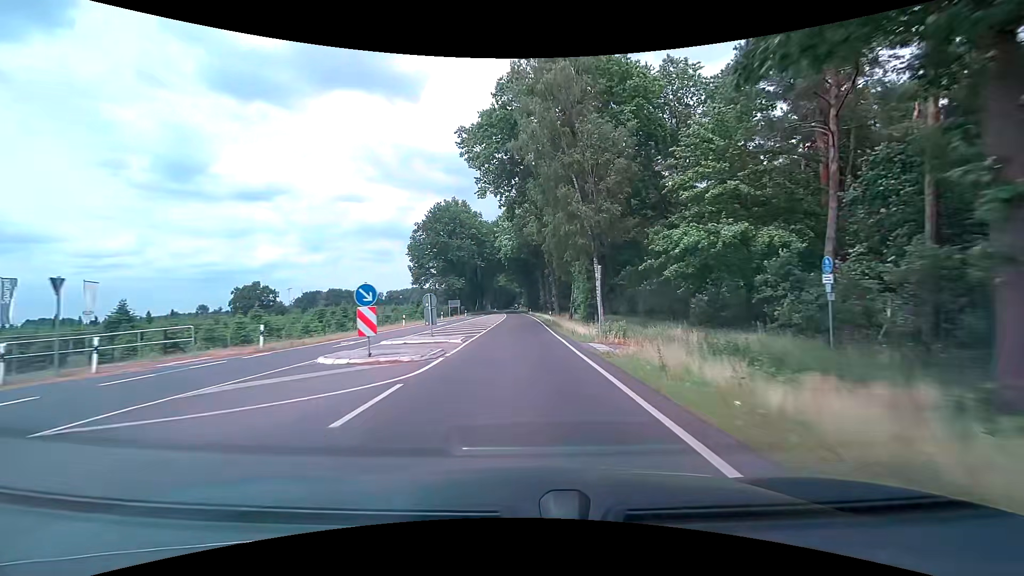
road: primary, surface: asphalt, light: Day
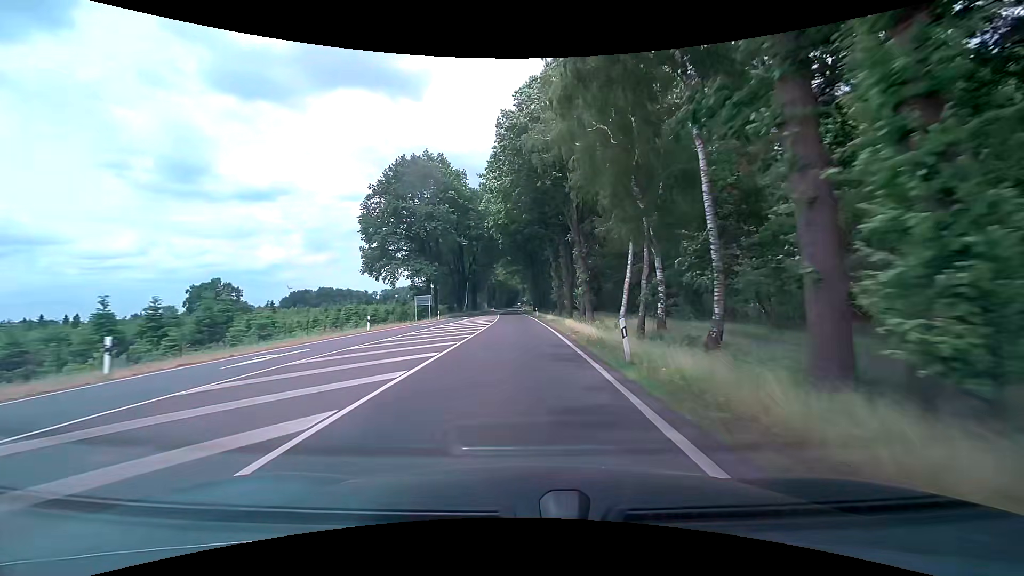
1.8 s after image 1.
(-0.1, +32.4) m; -1°
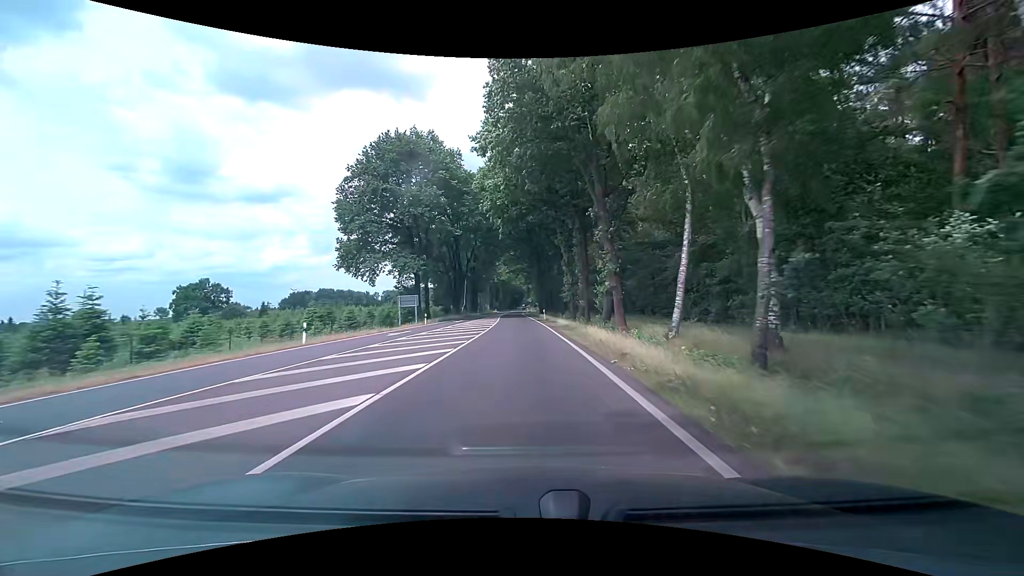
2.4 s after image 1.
(0.0, +10.8) m; +1°
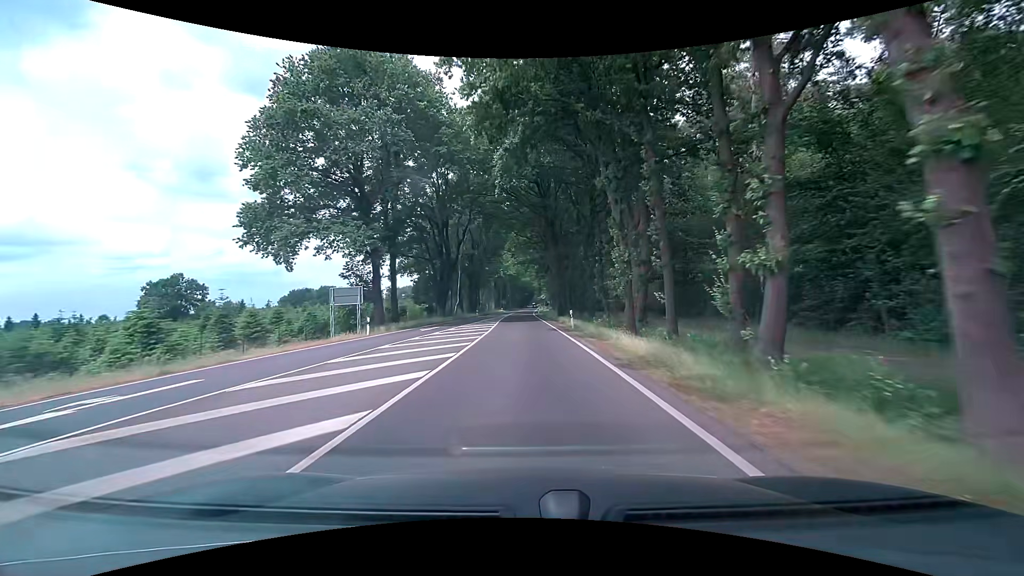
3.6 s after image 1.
(-0.5, +21.5) m; -2°
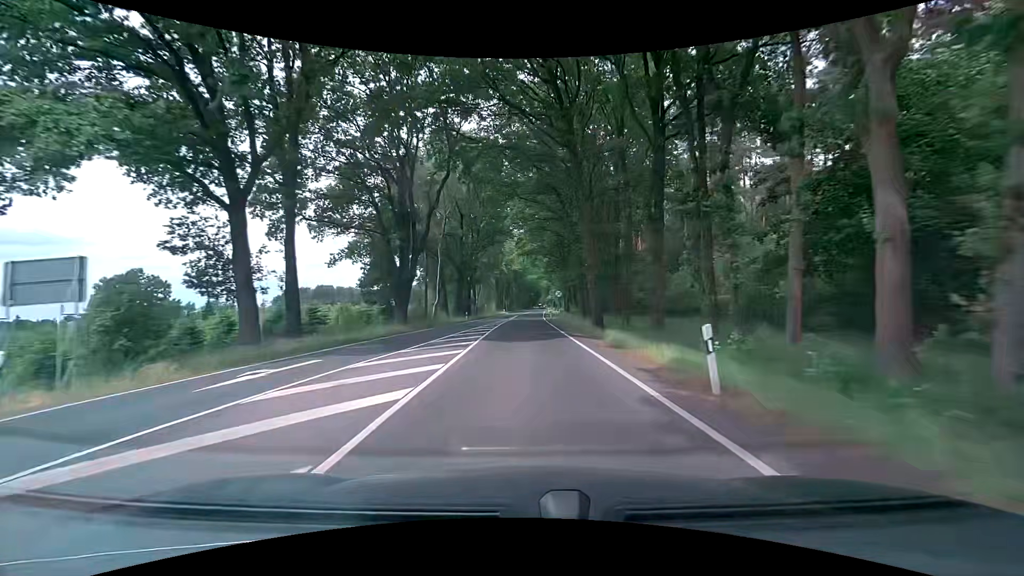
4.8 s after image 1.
(-0.2, +21.5) m; -1°
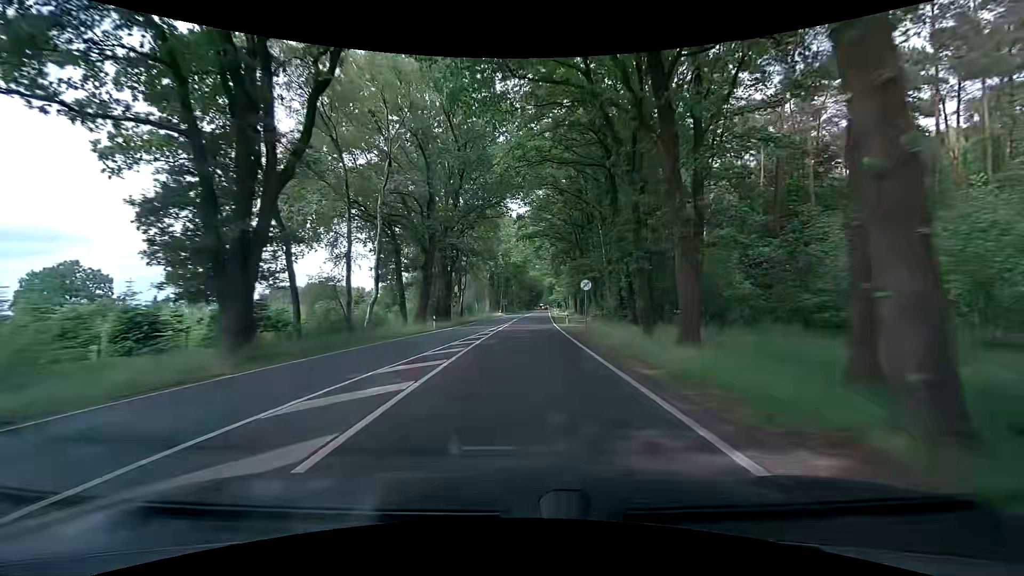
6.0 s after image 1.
(0.0, +21.5) m; 0°
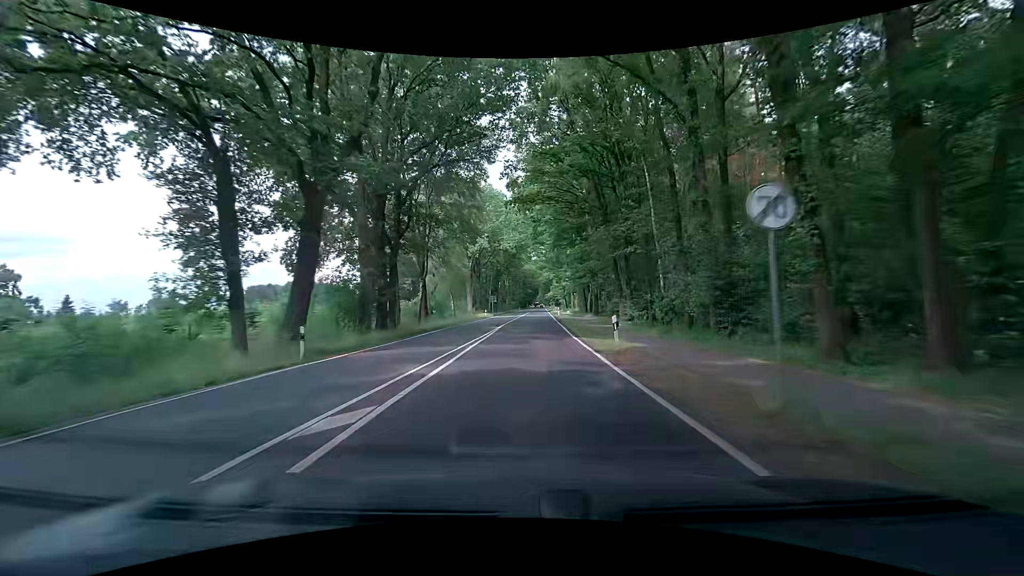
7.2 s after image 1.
(0.0, +21.5) m; 0°
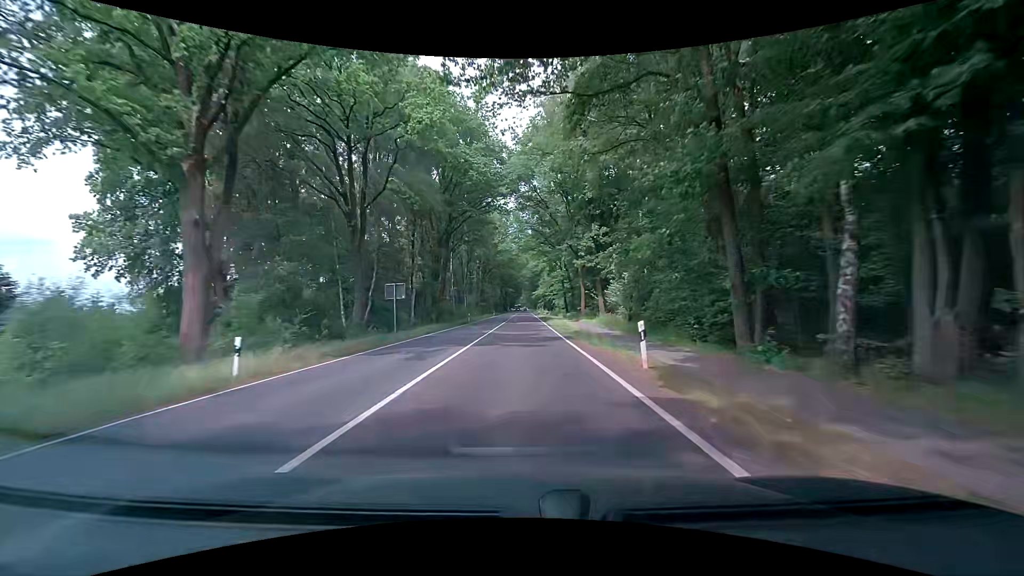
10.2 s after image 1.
(+1.0, +55.1) m; +2°
(0, +10) (0, +20) (0, +30) (0, +40) (0, +50) (0, +60) (0, +70) (0, +80) (0, +90) (0, +100) m
